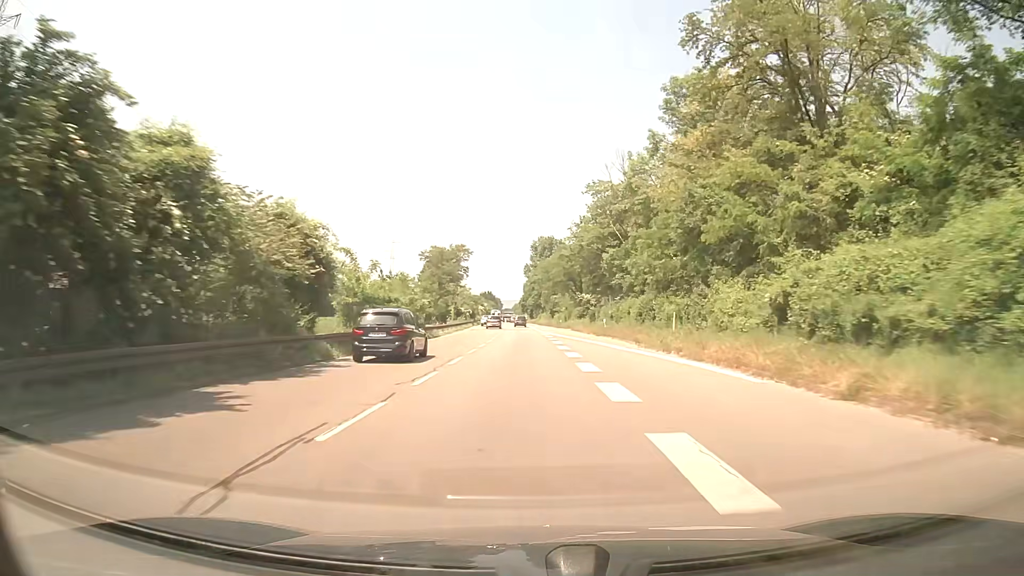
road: trunk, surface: asphalt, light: Day
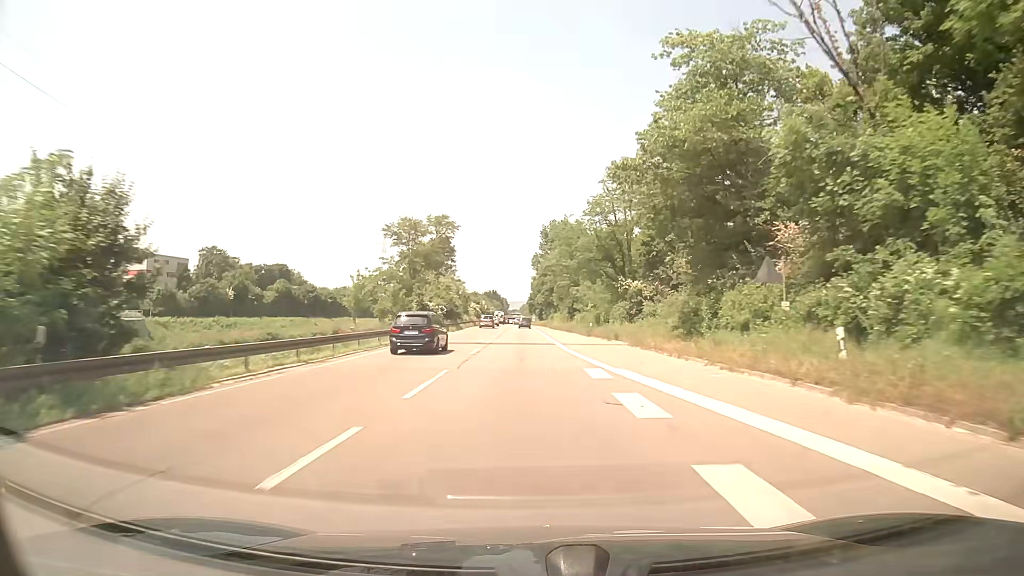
(0.0, +38.1) m; 0°
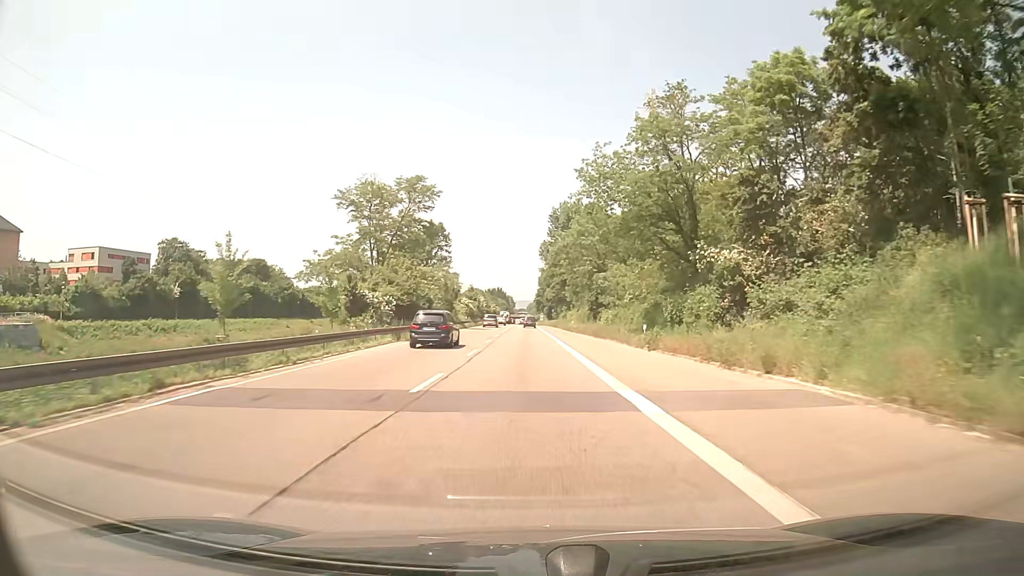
(-0.1, +25.3) m; -1°
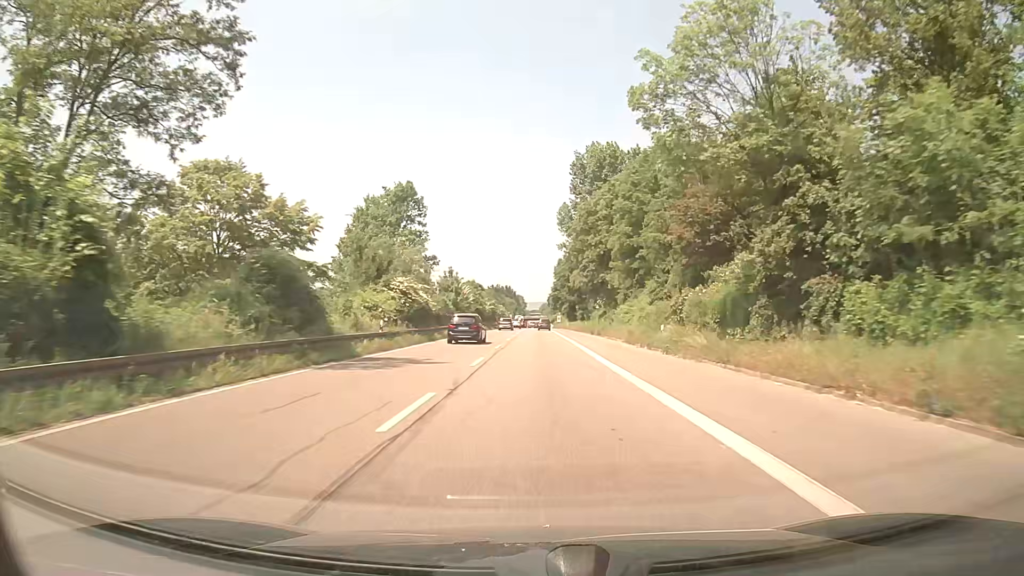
(-0.5, +50.2) m; -1°
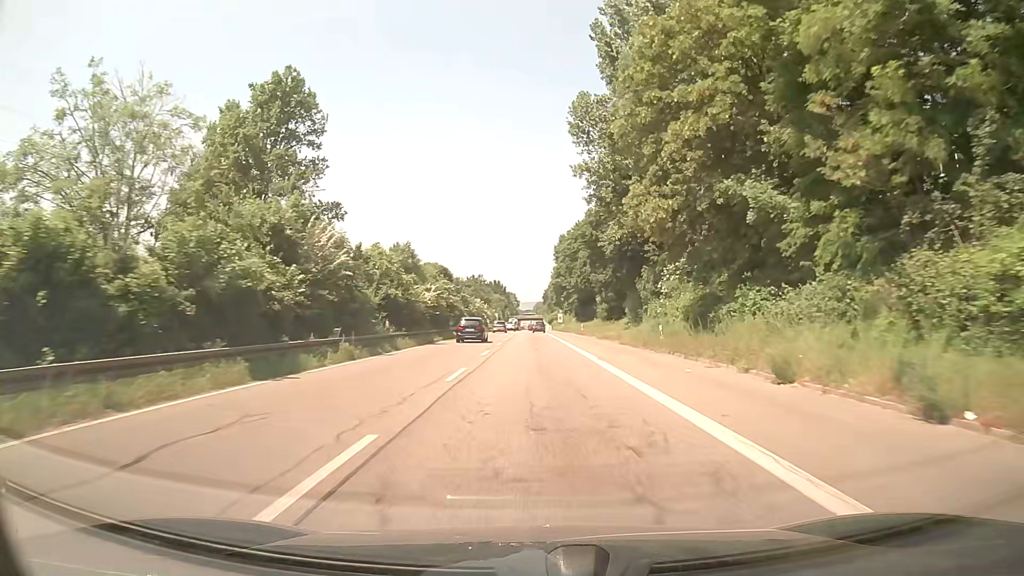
(+0.2, +50.0) m; 0°
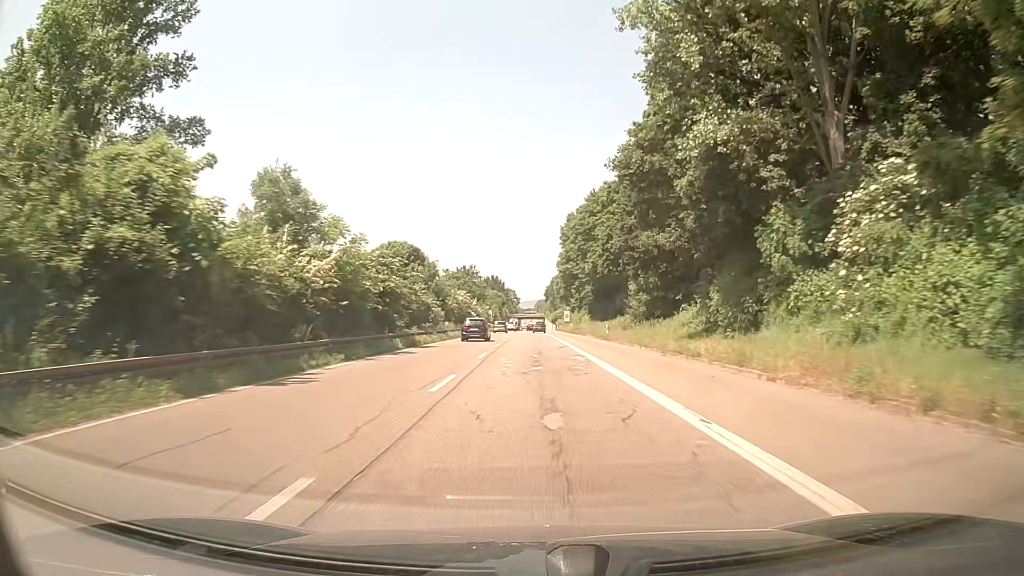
(0.0, +25.1) m; 0°
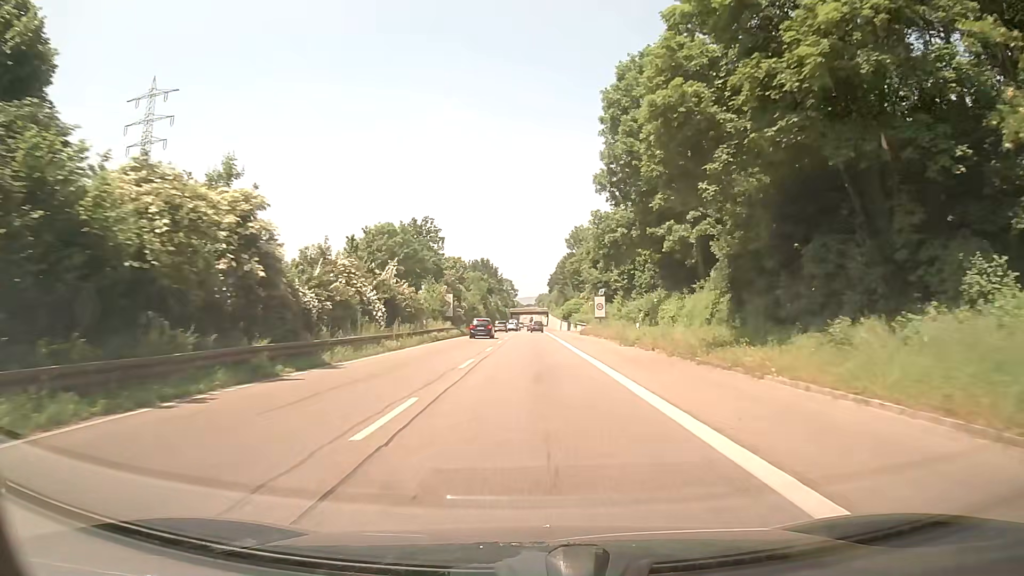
(0.0, +62.7) m; 0°
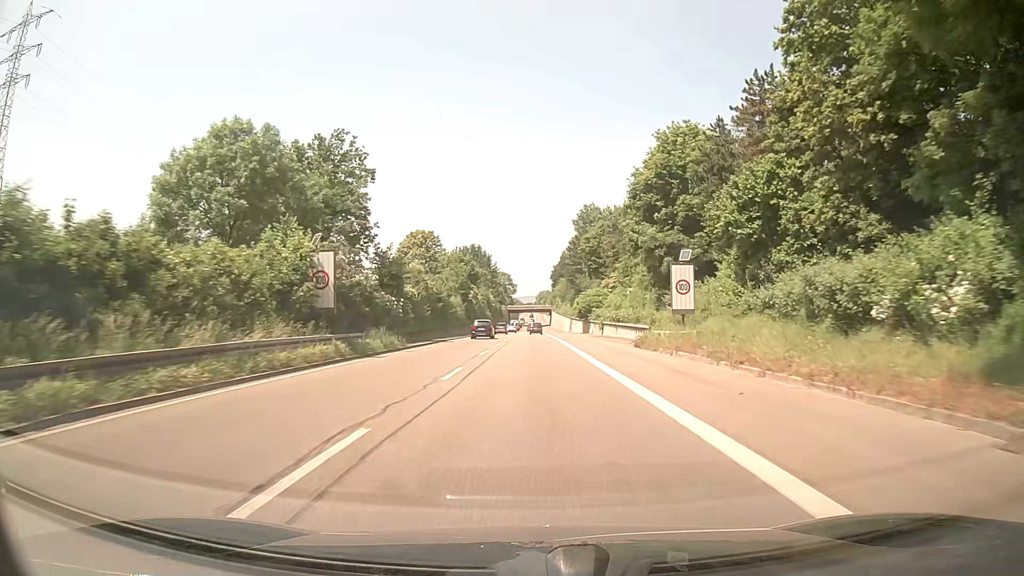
(+0.1, +37.9) m; 0°
(0, +10) (0, +20) (0, +30) (0, +40) (0, +50) (0, +60) (0, +70) (0, +80) (0, +90) (0, +100) m
